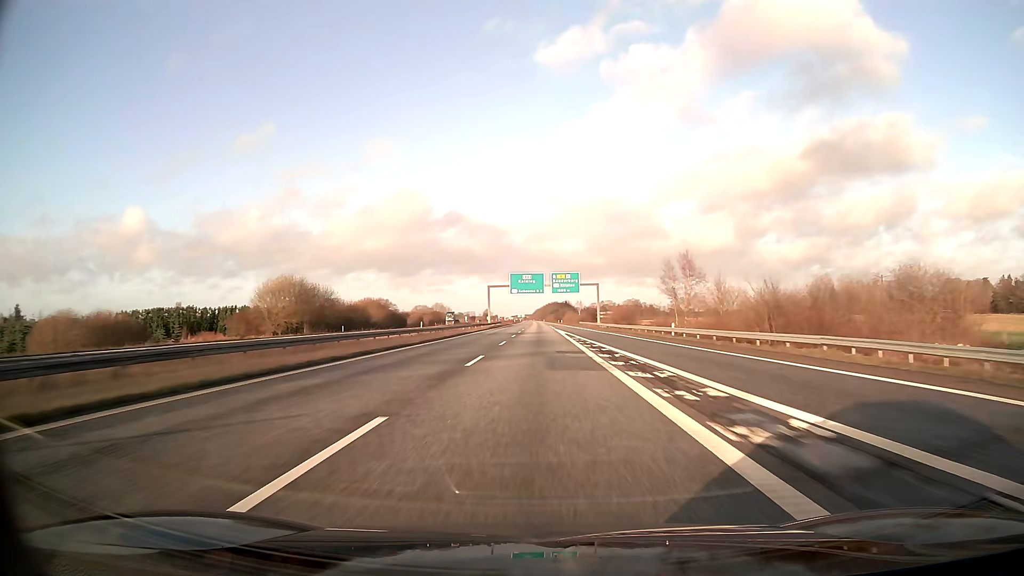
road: motorway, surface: asphalt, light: Day
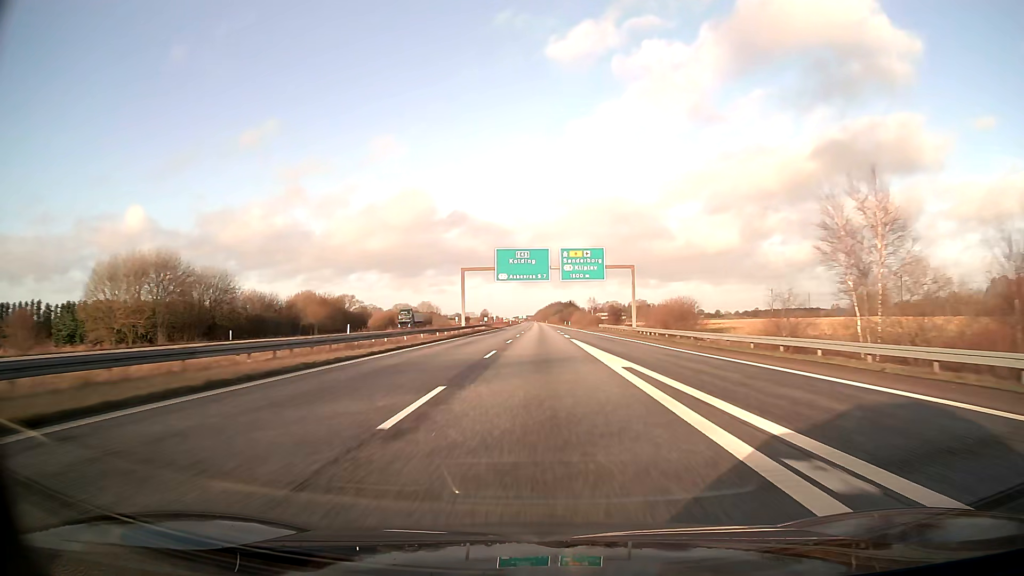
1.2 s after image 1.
(-0.1, +41.3) m; 0°
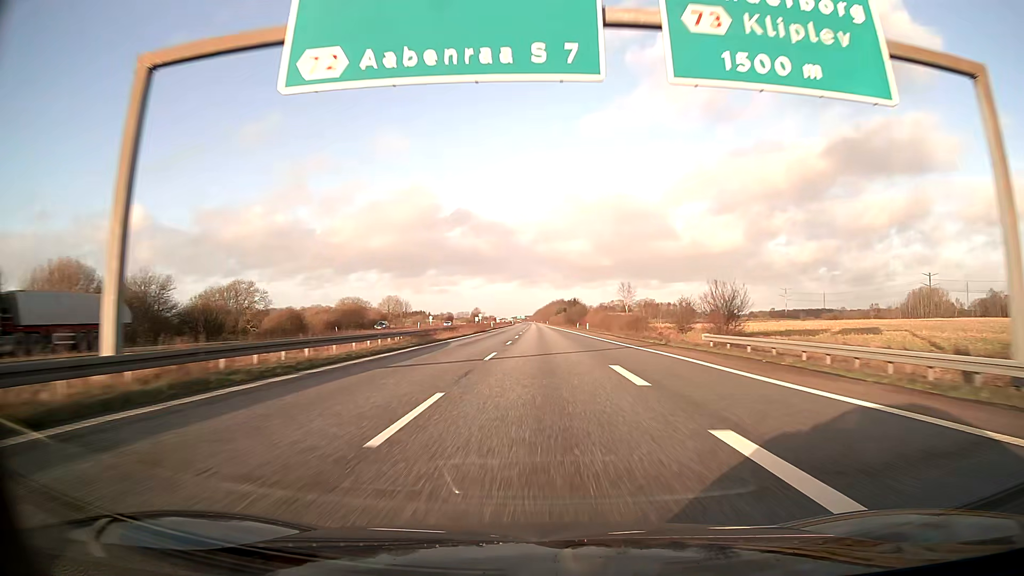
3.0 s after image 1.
(0.0, +61.9) m; 0°
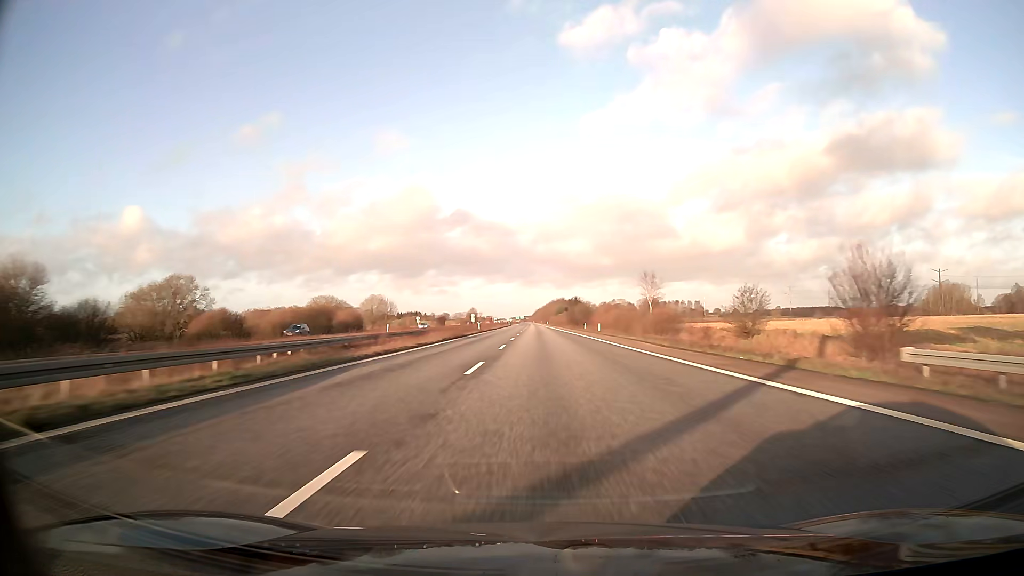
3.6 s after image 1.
(0.0, +20.6) m; 0°
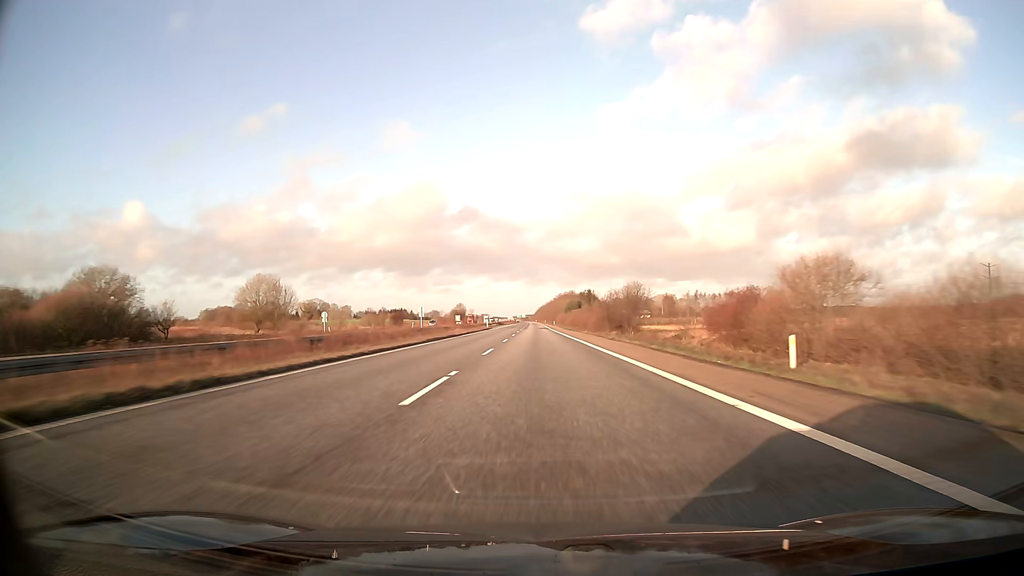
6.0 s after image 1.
(0.0, +82.5) m; 0°
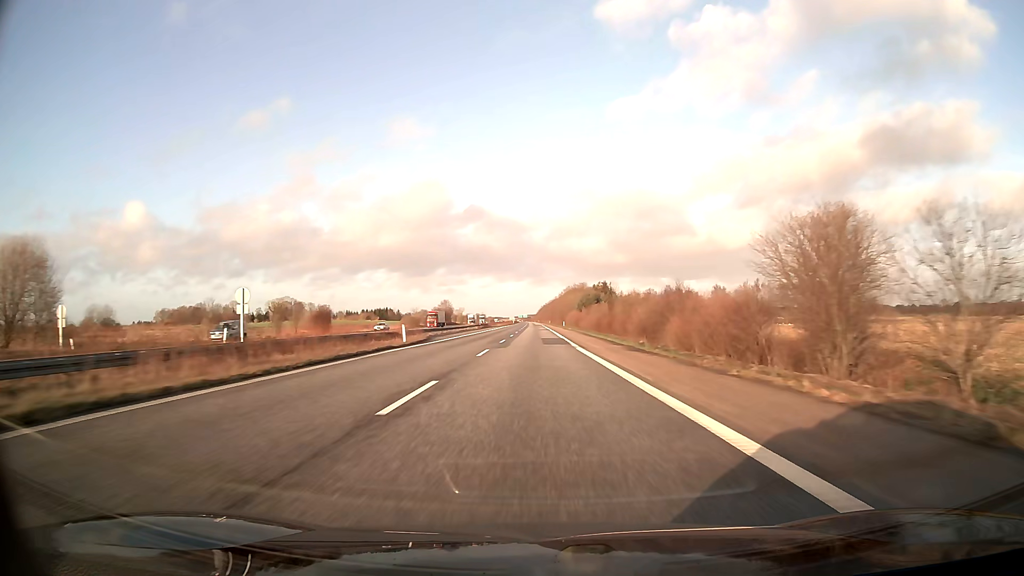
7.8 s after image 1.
(-0.1, +61.9) m; 0°
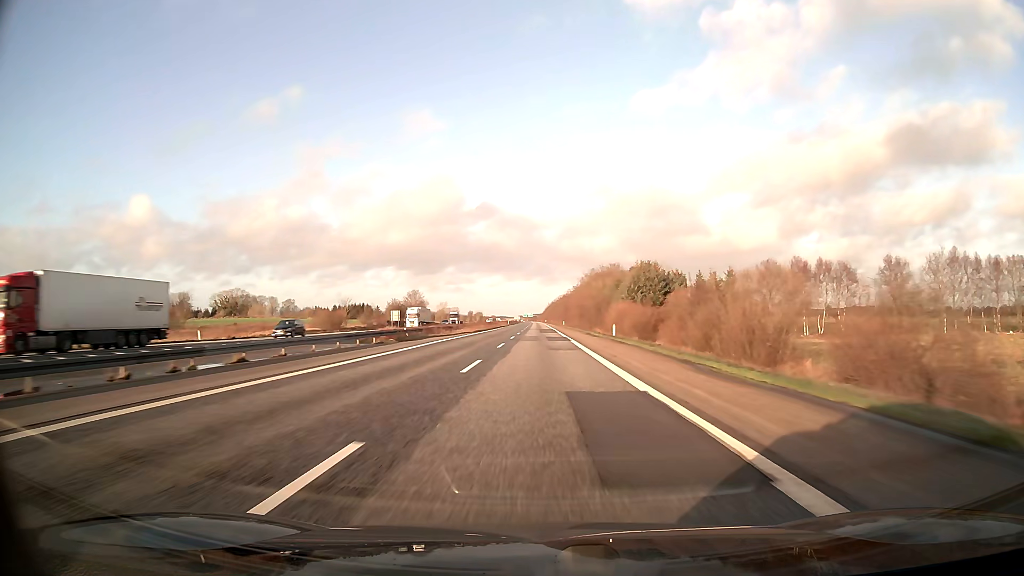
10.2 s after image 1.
(-0.6, +82.5) m; -1°
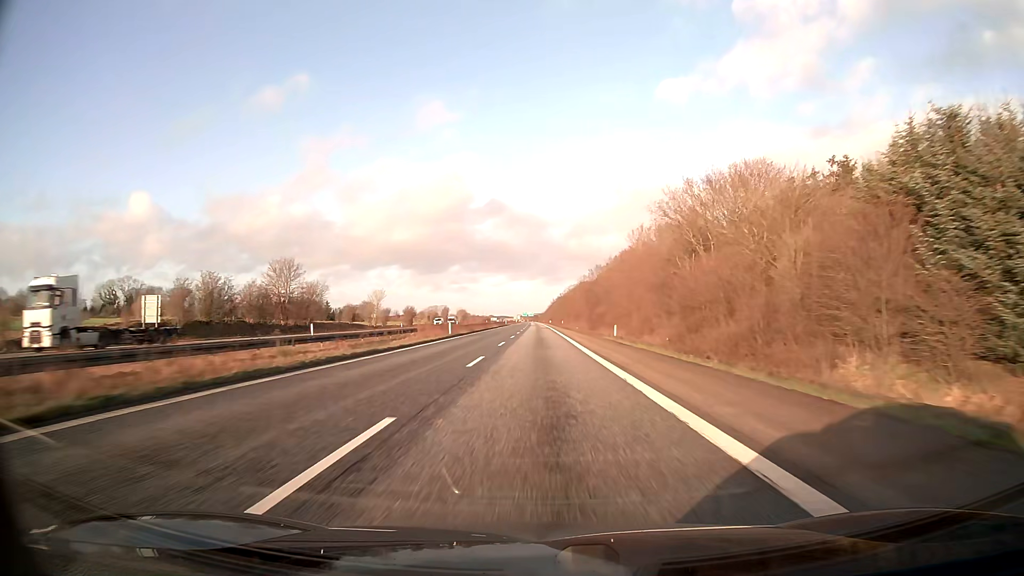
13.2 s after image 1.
(-0.2, +103.0) m; 0°
(0, +10) (0, +20) (0, +30) (0, +40) (0, +50) (0, +60) (0, +70) (0, +80) (0, +90) (0, +100) m
